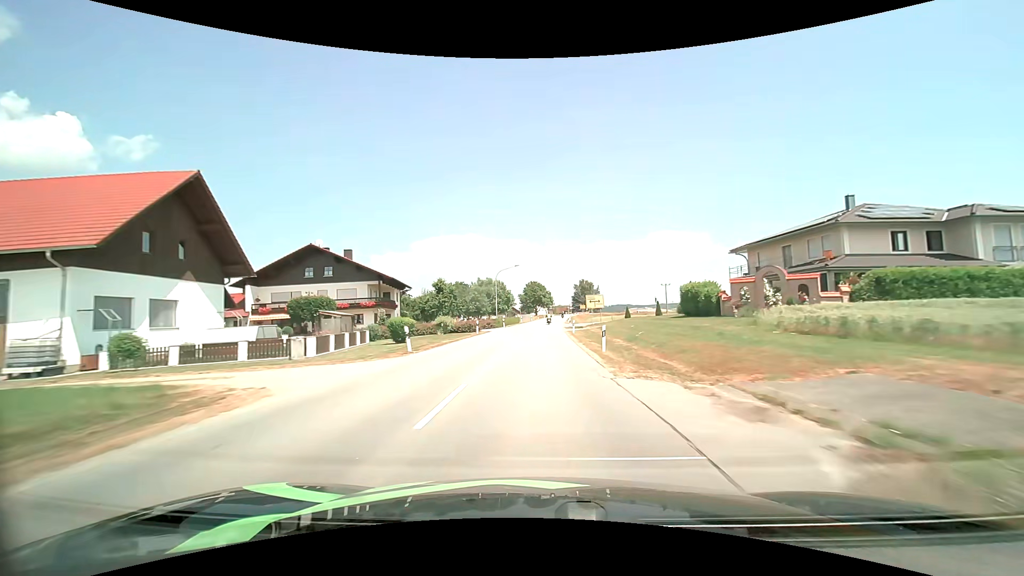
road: secondary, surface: asphalt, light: Day
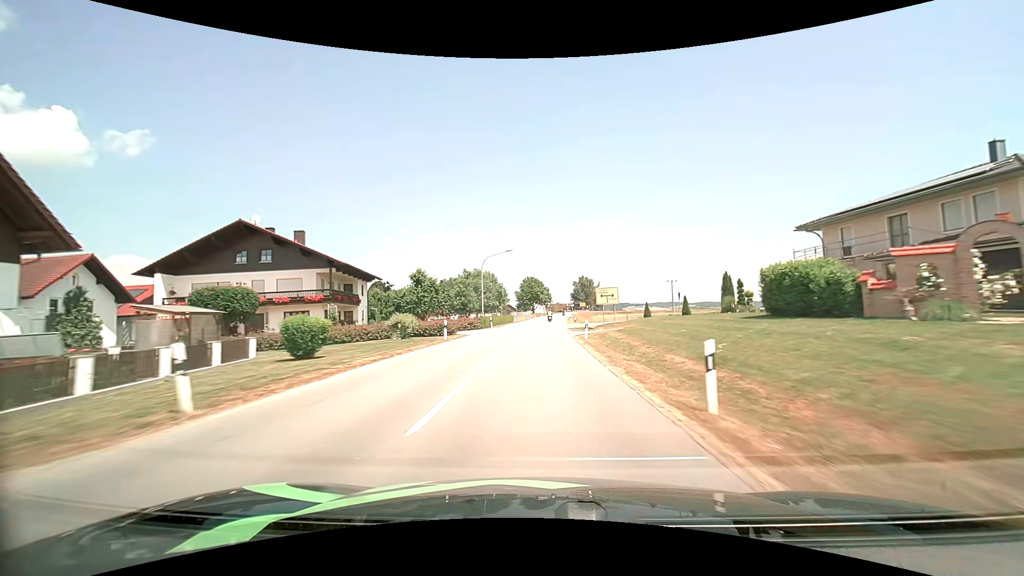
(0.0, +12.4) m; 0°
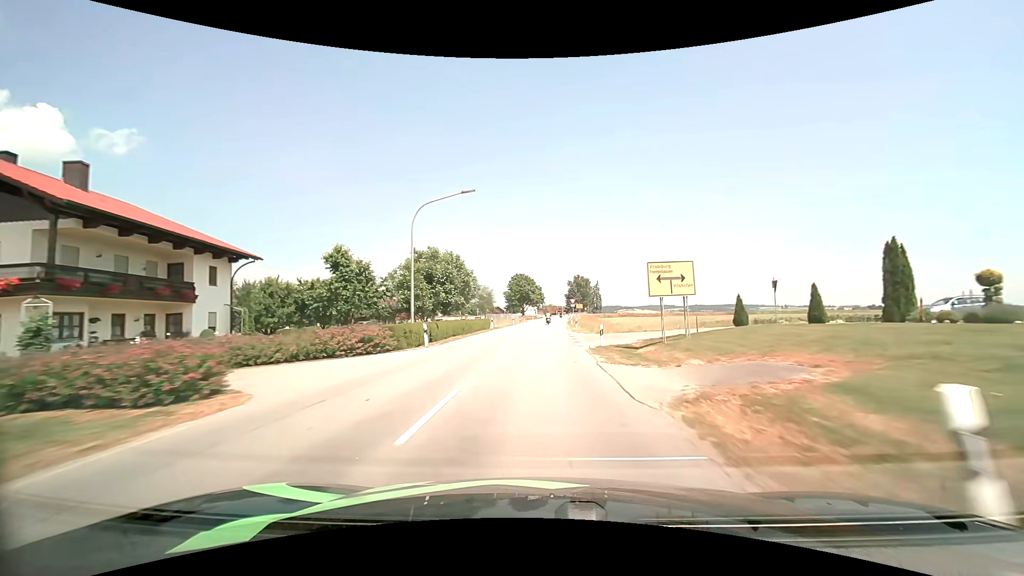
(+0.2, +24.2) m; +1°
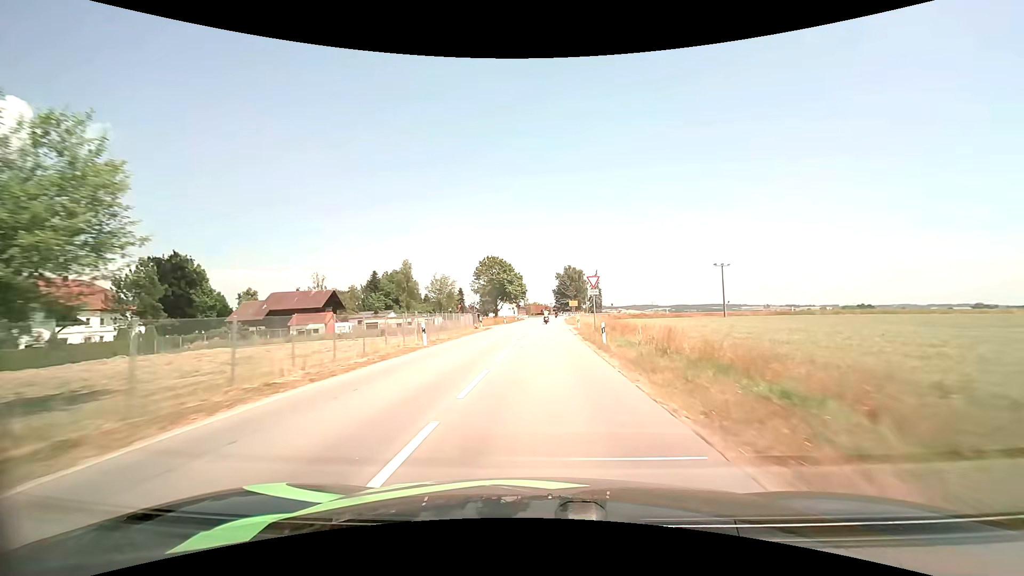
(+0.8, +44.9) m; +2°
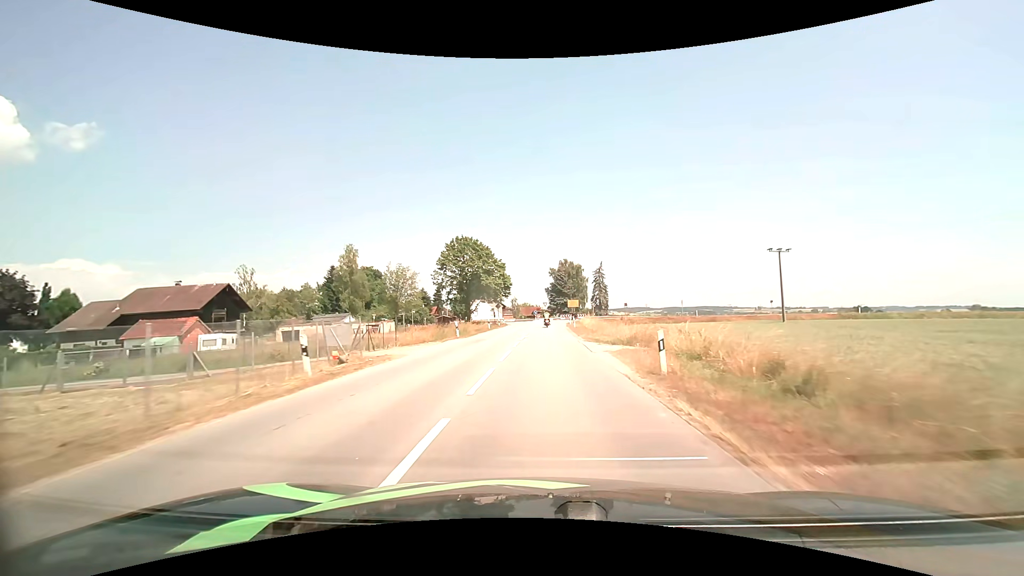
(+0.2, +29.2) m; +1°
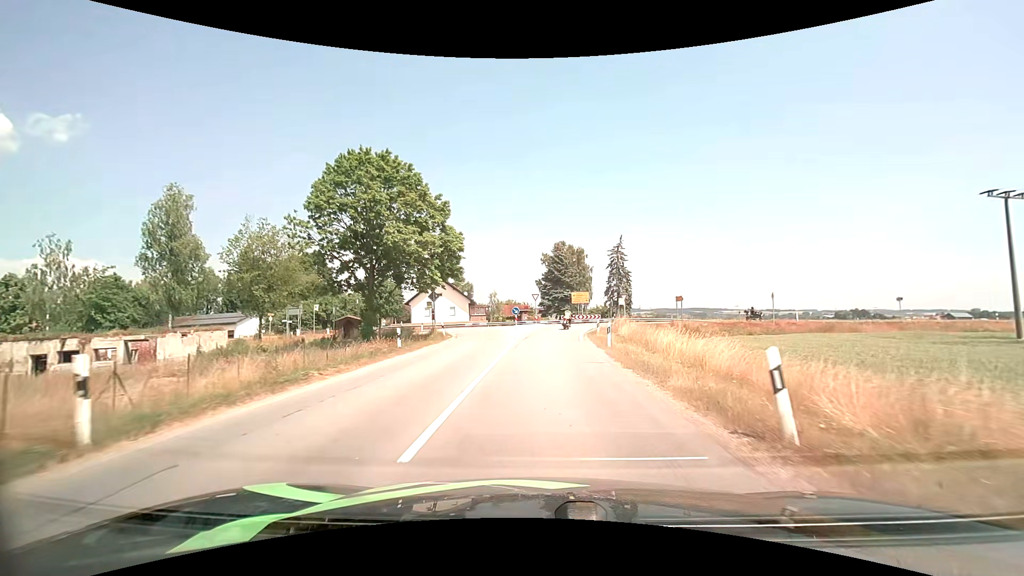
(+0.4, +39.1) m; +1°
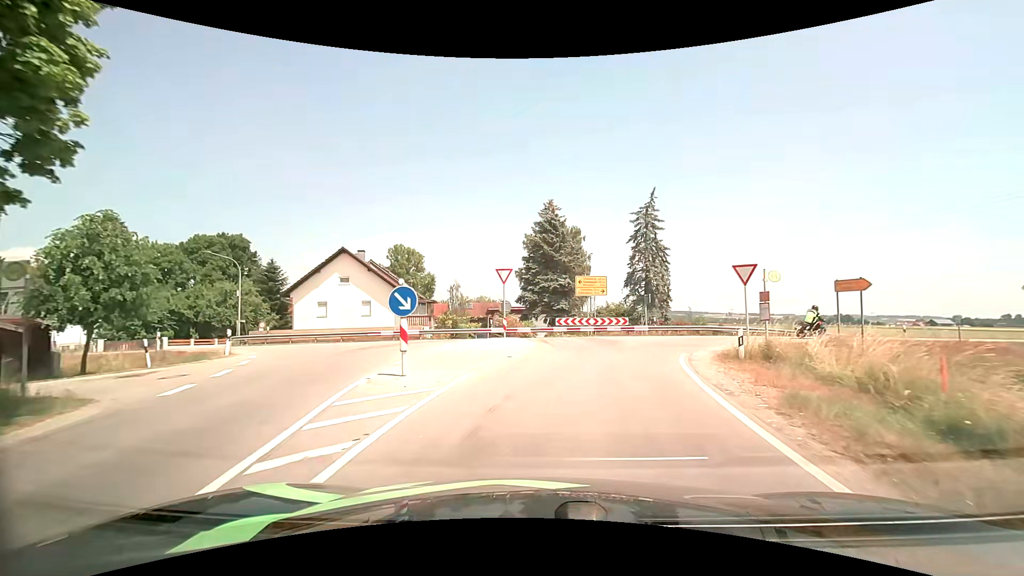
(+0.5, +29.6) m; +2°
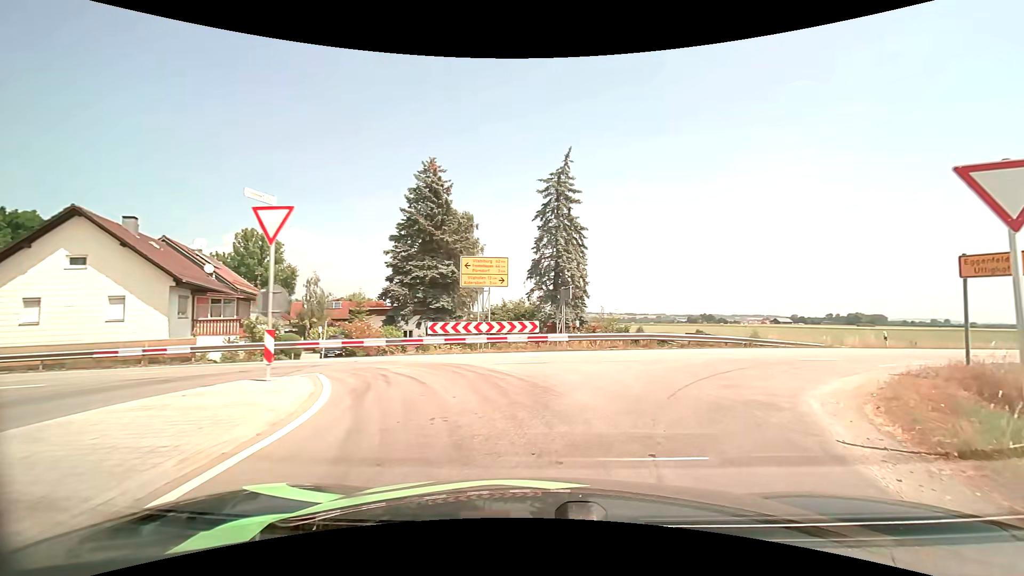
(+0.9, +12.7) m; +12°
(+2, +10) (+9, +17) (+17, +22) (+27, +26) (+36, +29) (+46, +32) (+55, +36) (+64, +39) (+74, +42) (+83, +46) m
